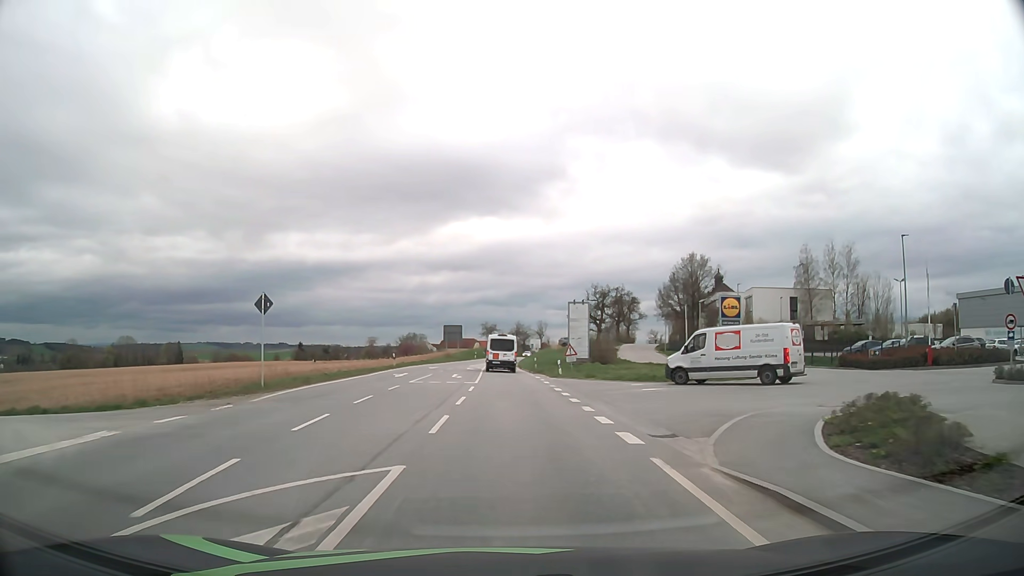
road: secondary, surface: asphalt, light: Day
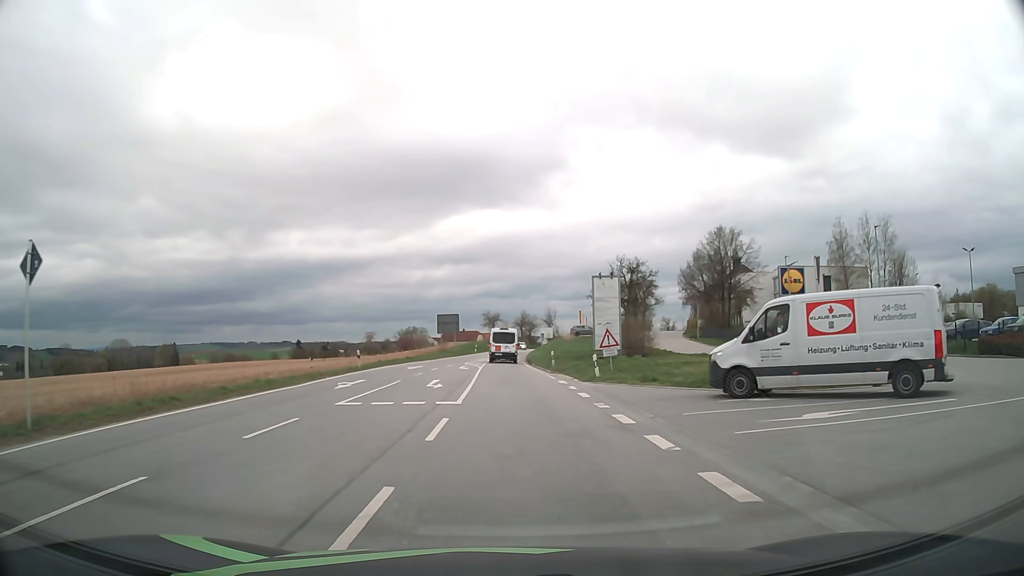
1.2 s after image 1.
(-0.1, +13.5) m; 0°
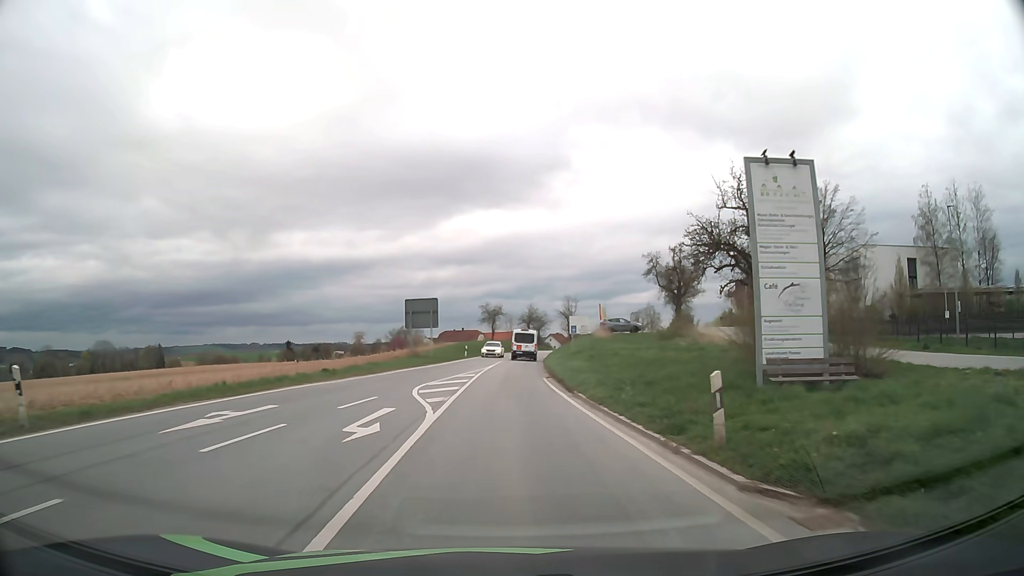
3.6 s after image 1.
(-0.1, +27.3) m; 0°
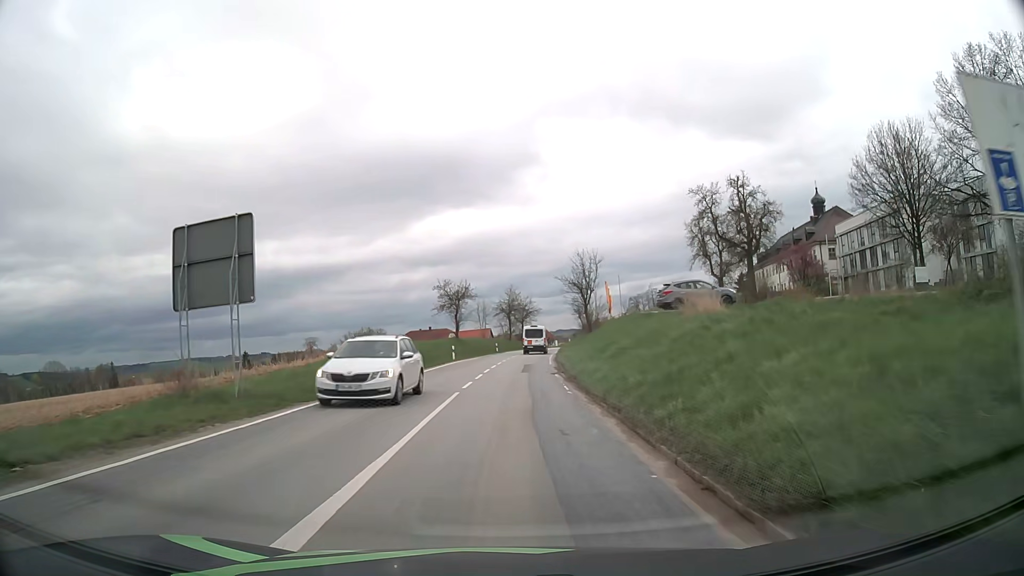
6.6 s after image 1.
(+0.3, +34.6) m; +2°
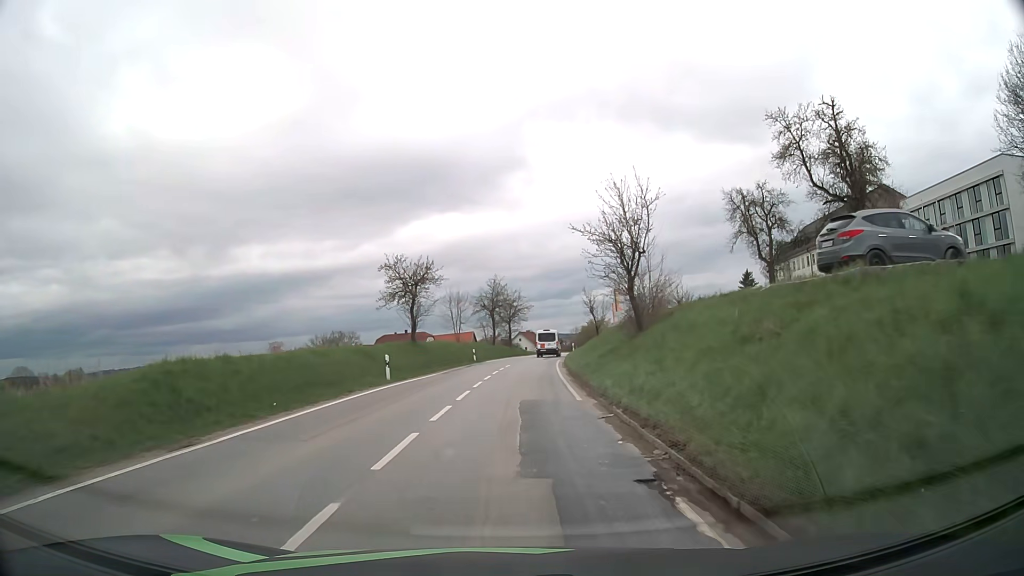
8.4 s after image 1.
(+0.2, +20.9) m; +1°
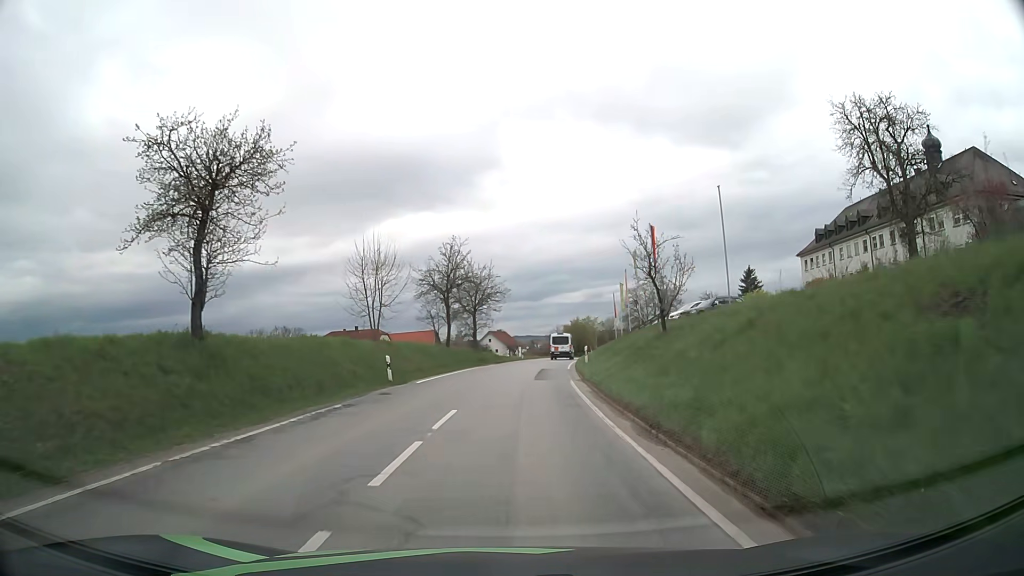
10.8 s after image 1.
(+0.5, +28.0) m; +2°
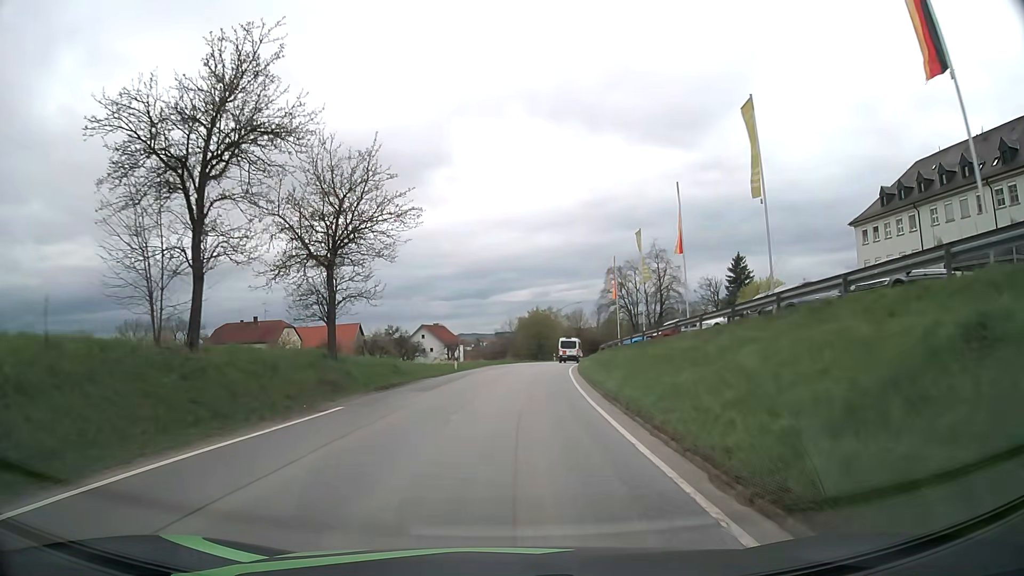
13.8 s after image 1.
(+1.6, +34.5) m; +5°
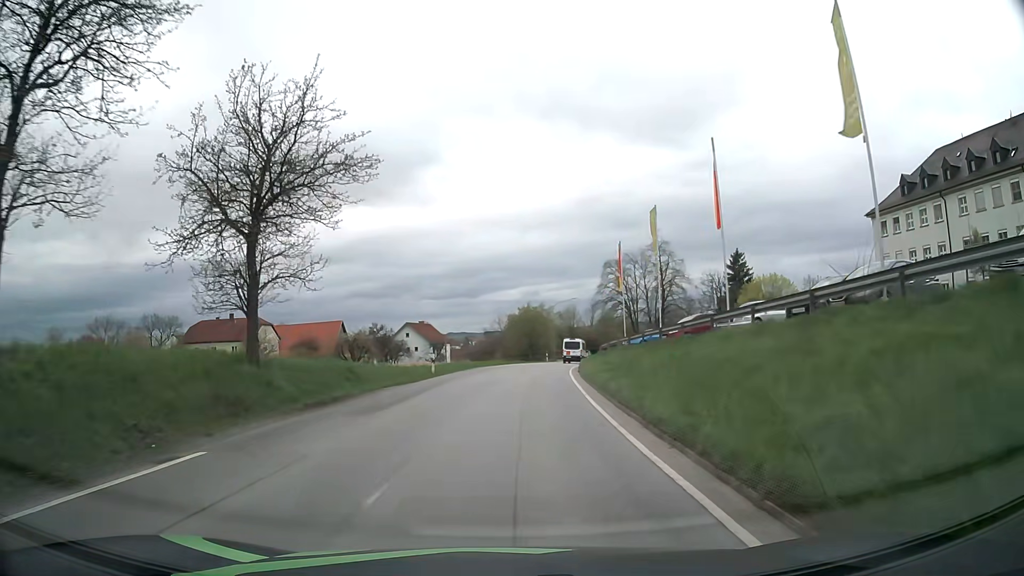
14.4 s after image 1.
(0.0, +6.7) m; +1°
(0, +10) (+1, +20) (+1, +30) (+2, +40) (+3, +50) (+5, +60) (+7, +70) (+9, +79) (+12, +89) (+15, +98) m
